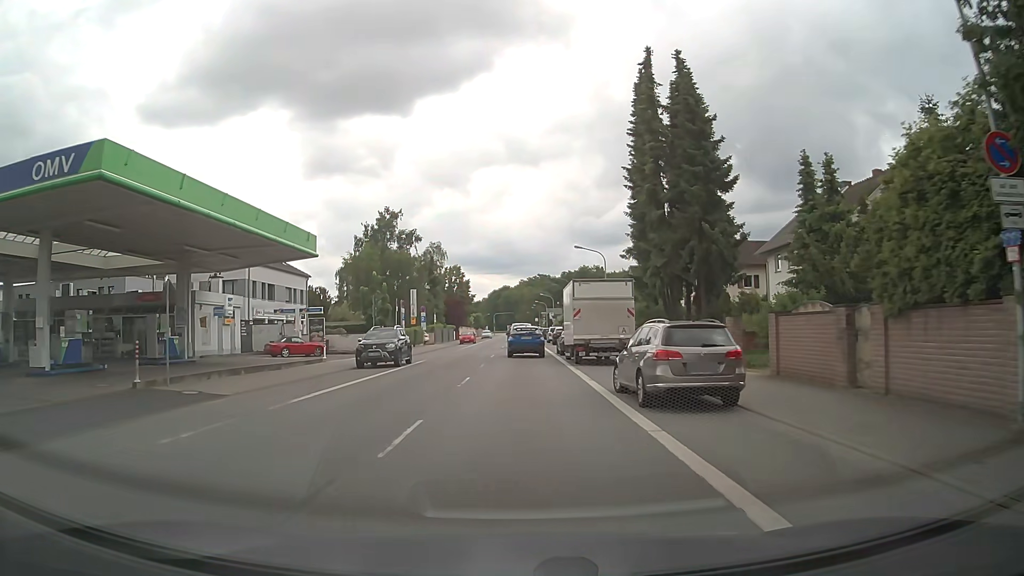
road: primary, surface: asphalt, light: Day
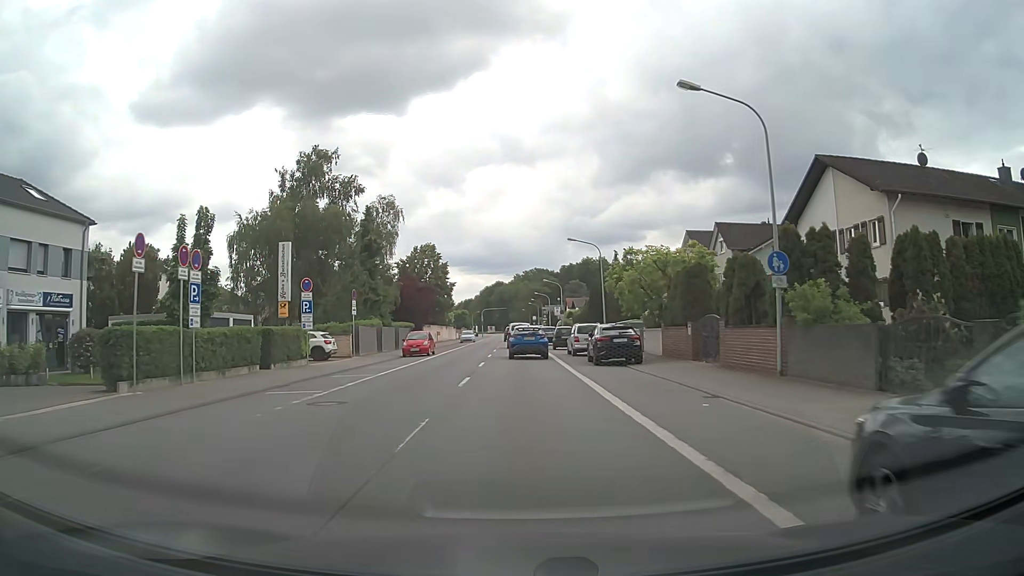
(+0.1, +35.0) m; 0°
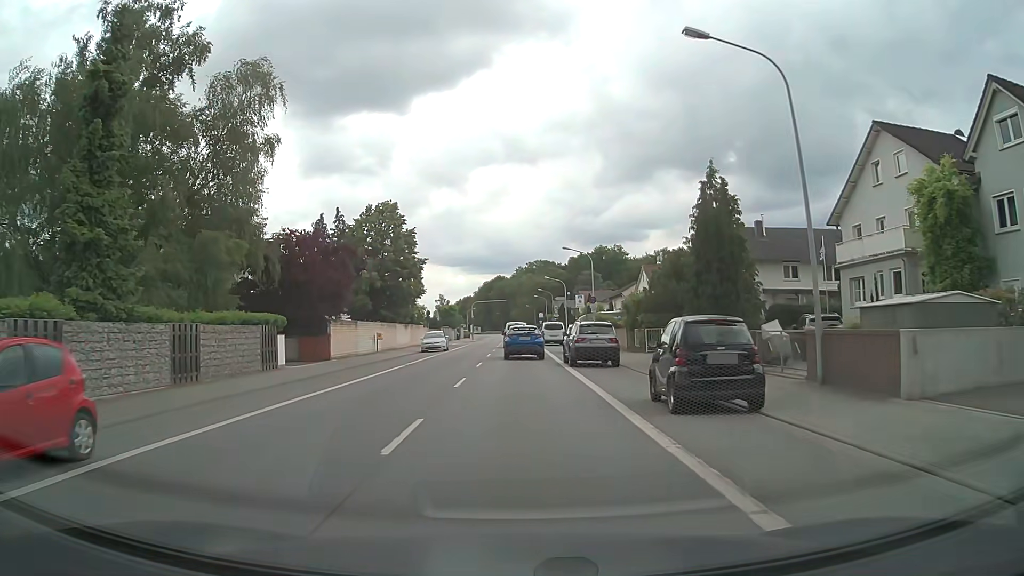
(+0.2, +35.1) m; 0°
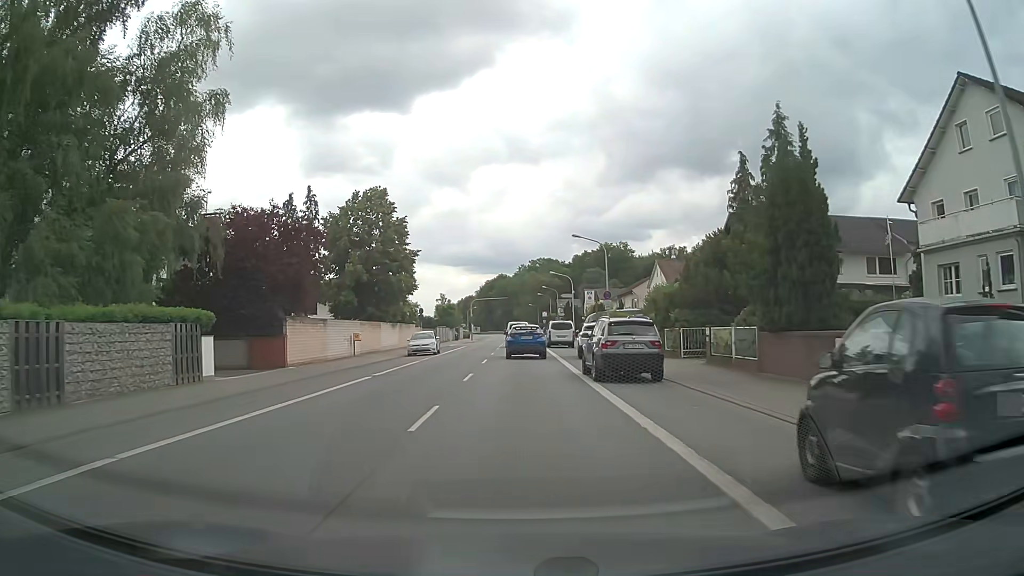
(0.0, +7.0) m; -1°
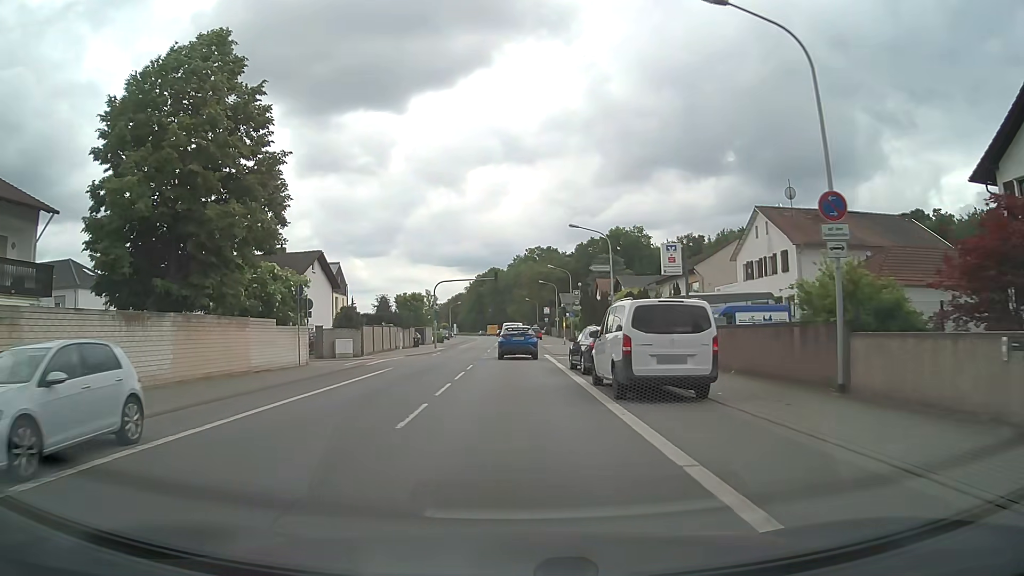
(+0.2, +35.2) m; 0°
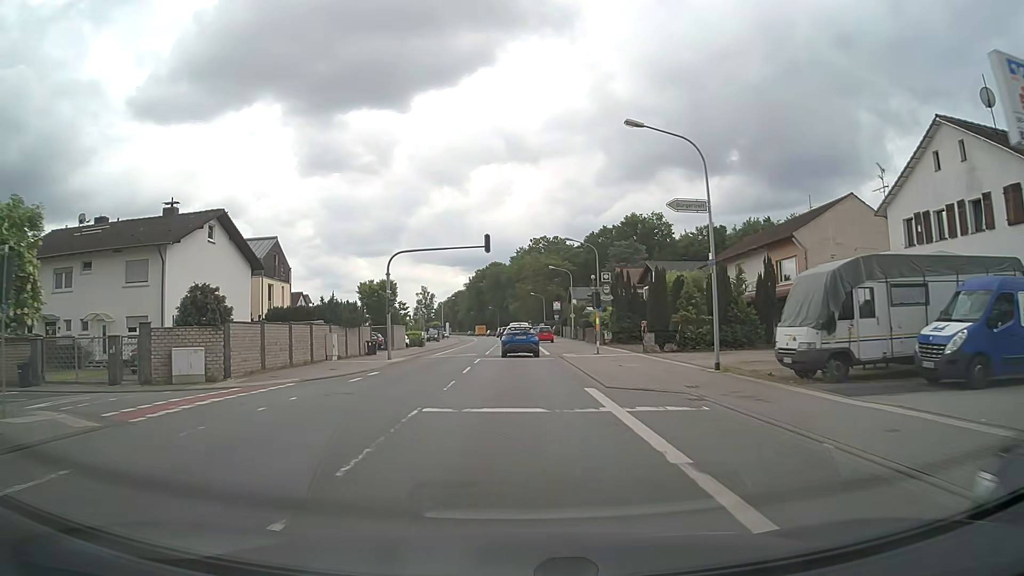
(0.0, +21.1) m; 0°
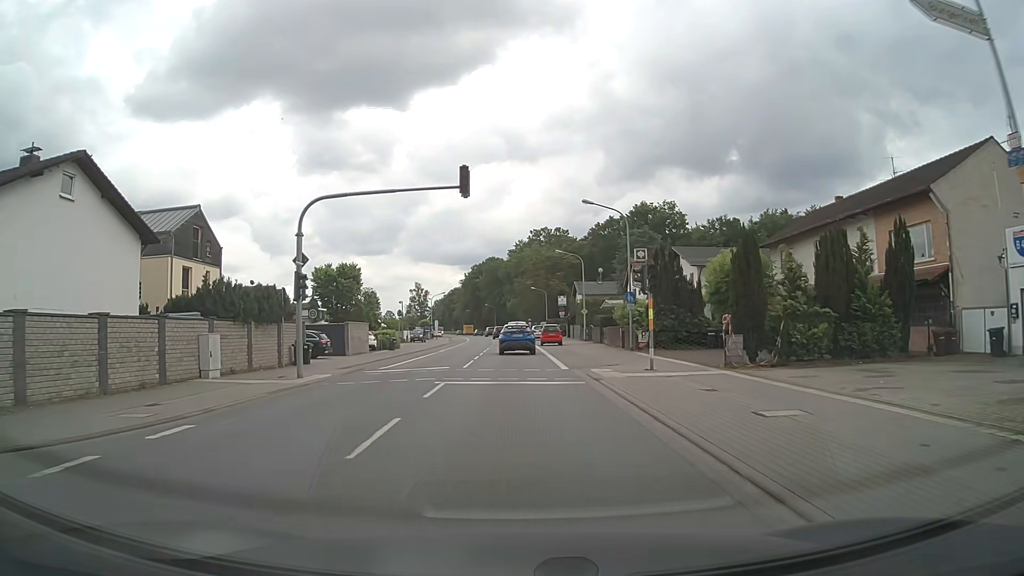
(0.0, +14.2) m; 0°
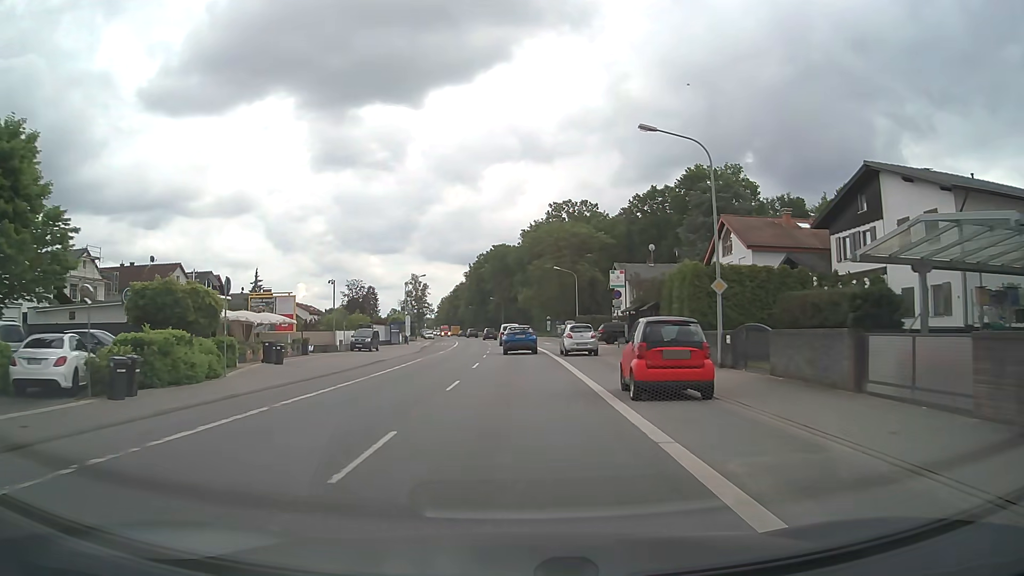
(-0.2, +37.1) m; -1°
(0, +10) (0, +20) (0, +30) (0, +40) (0, +50) (-1, +60) (-1, +70) (-2, +80) (-3, +90) (-4, +100) m
